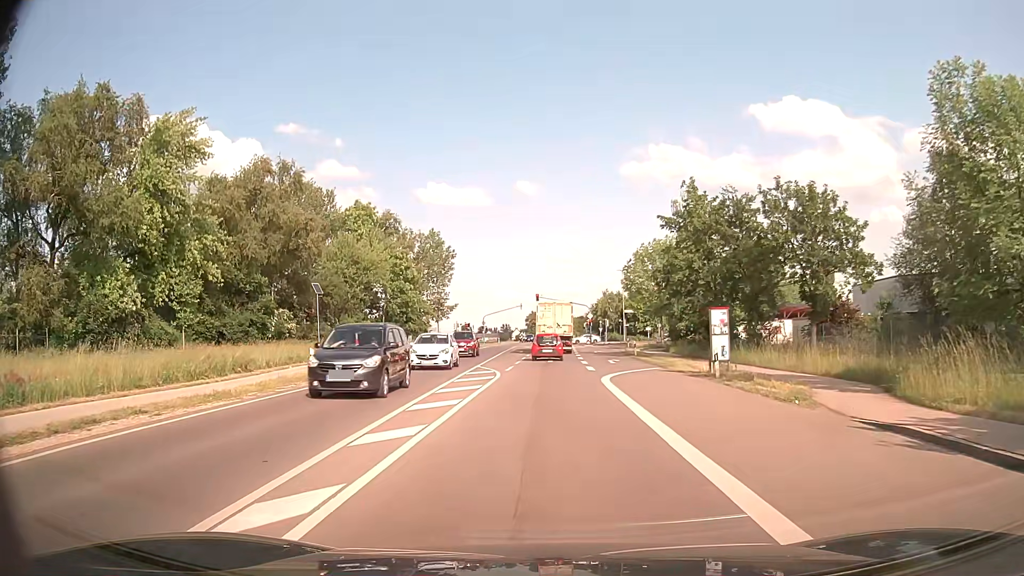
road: primary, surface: asphalt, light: Day
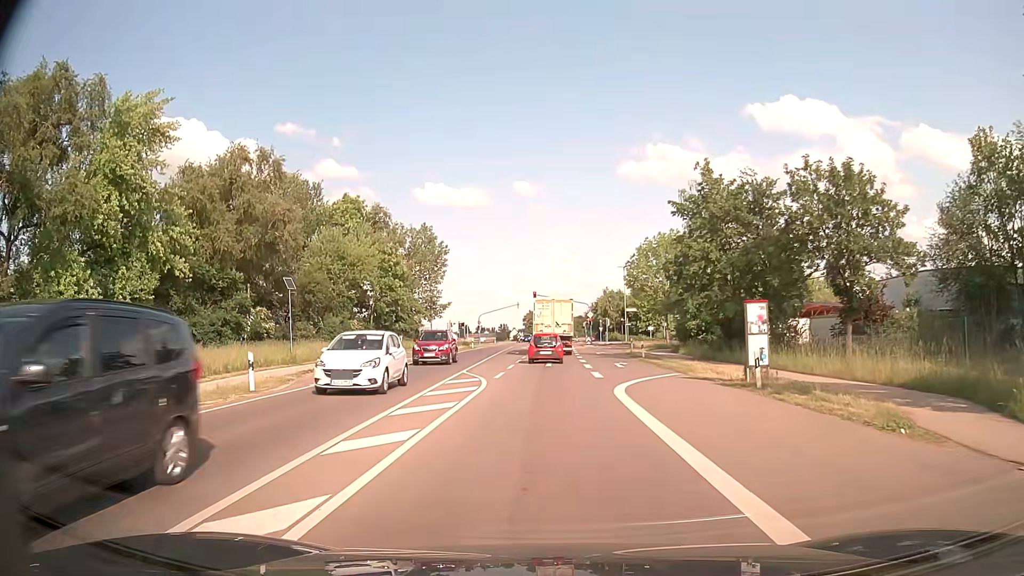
(0.0, +4.5) m; 0°
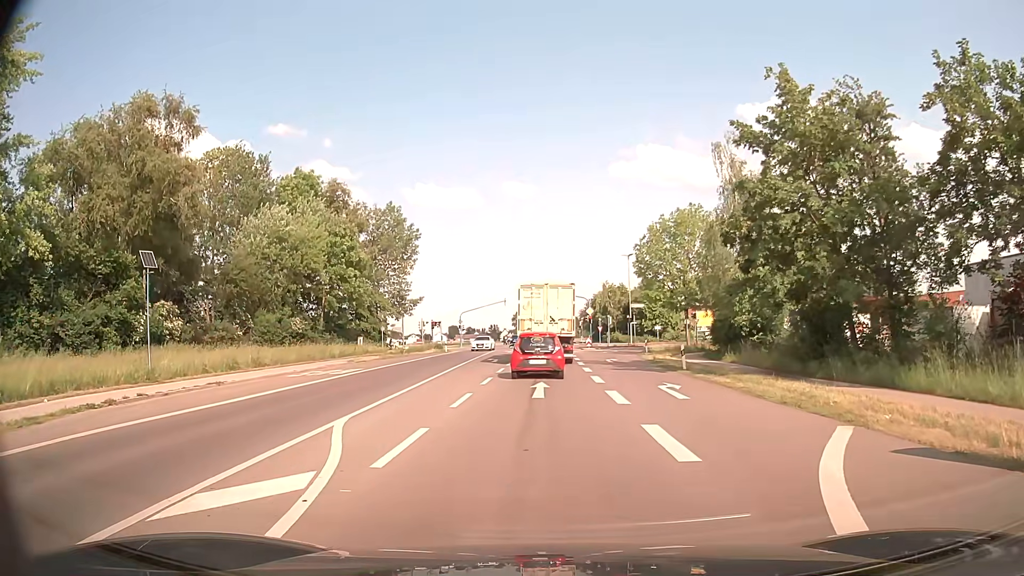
(+0.1, +14.2) m; +1°
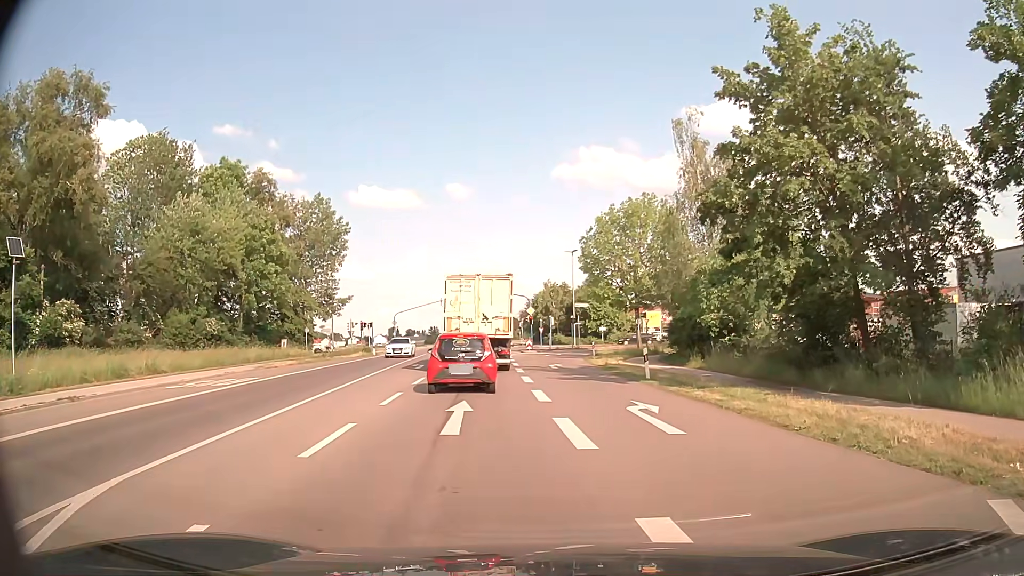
(+0.1, +5.1) m; +3°
